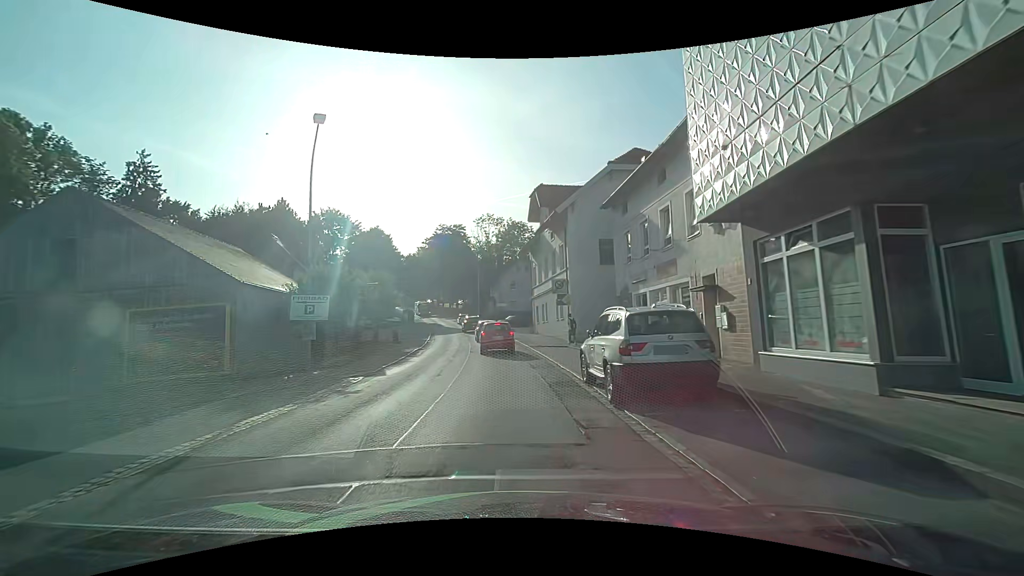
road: secondary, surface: asphalt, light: Day
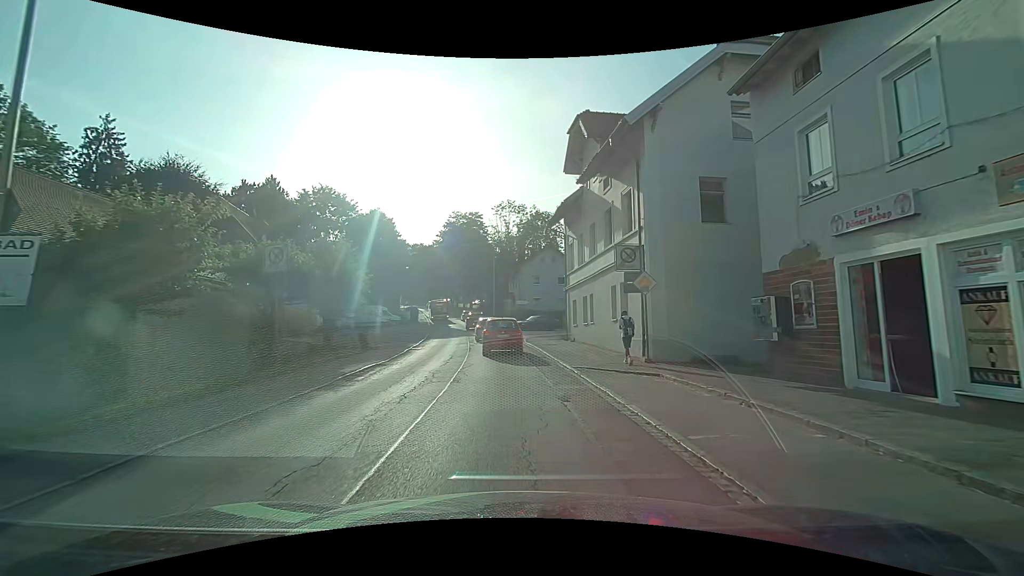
(-0.4, +13.3) m; -4°
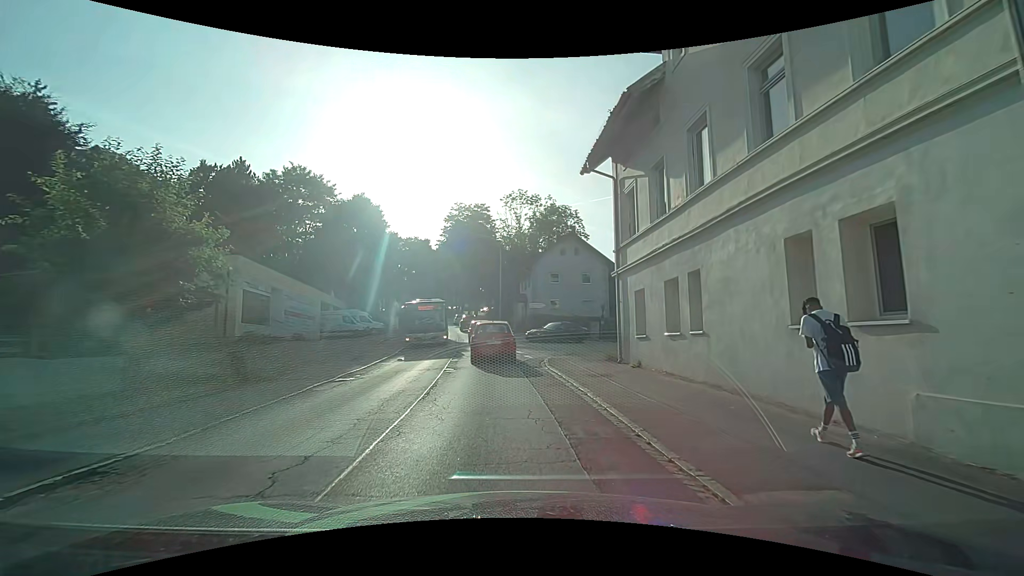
(+0.1, +12.9) m; 0°
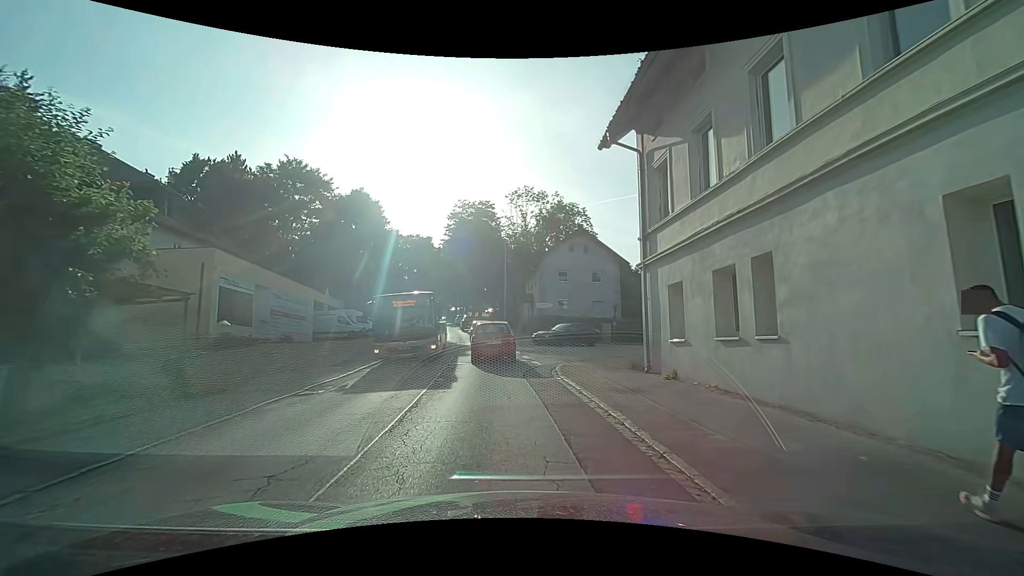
(-0.1, +2.9) m; -1°
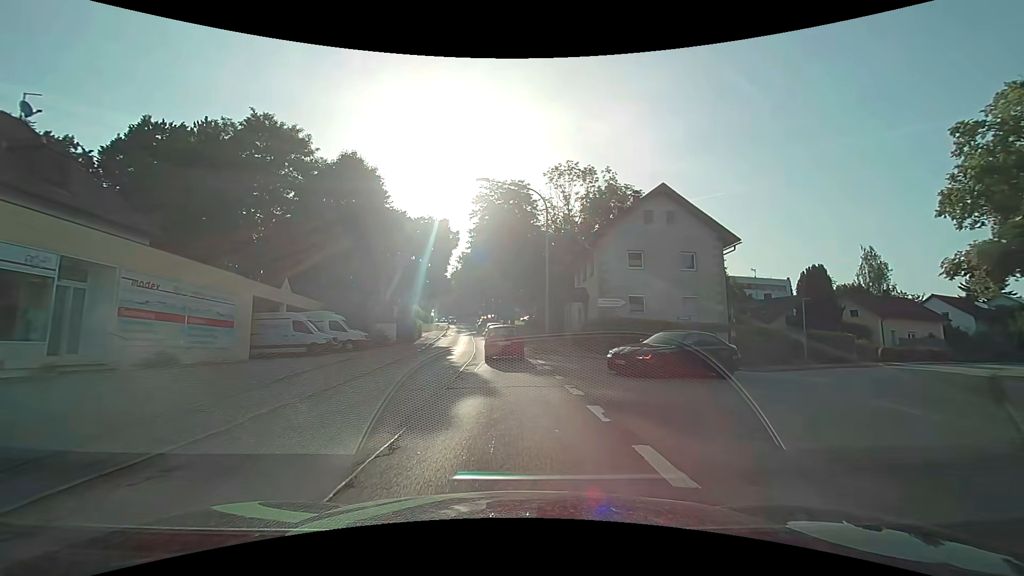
(-0.7, +15.7) m; -4°
(0, +10) (-1, +20) (-1, +30) (-2, +40) (-3, +50) (-4, +60) (-5, +70) (-6, +80) (-7, +90) (-9, +100) m
